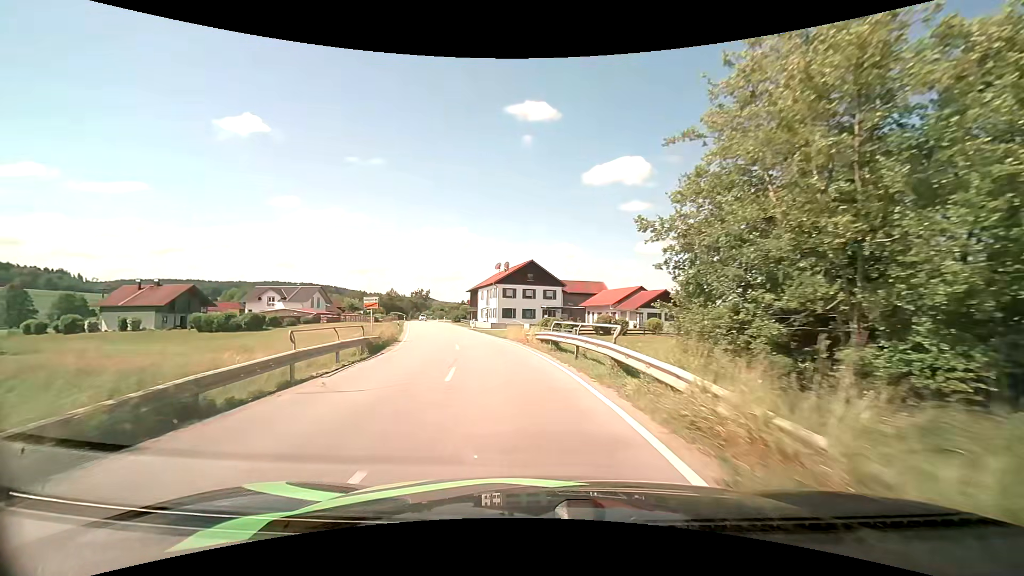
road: secondary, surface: asphalt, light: Day
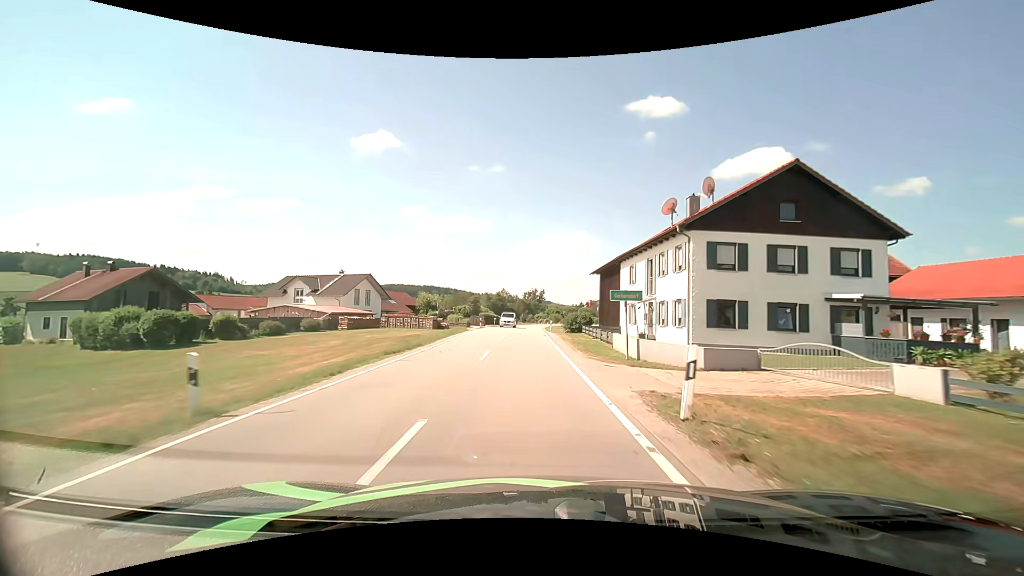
(-7.0, +41.0) m; -14°
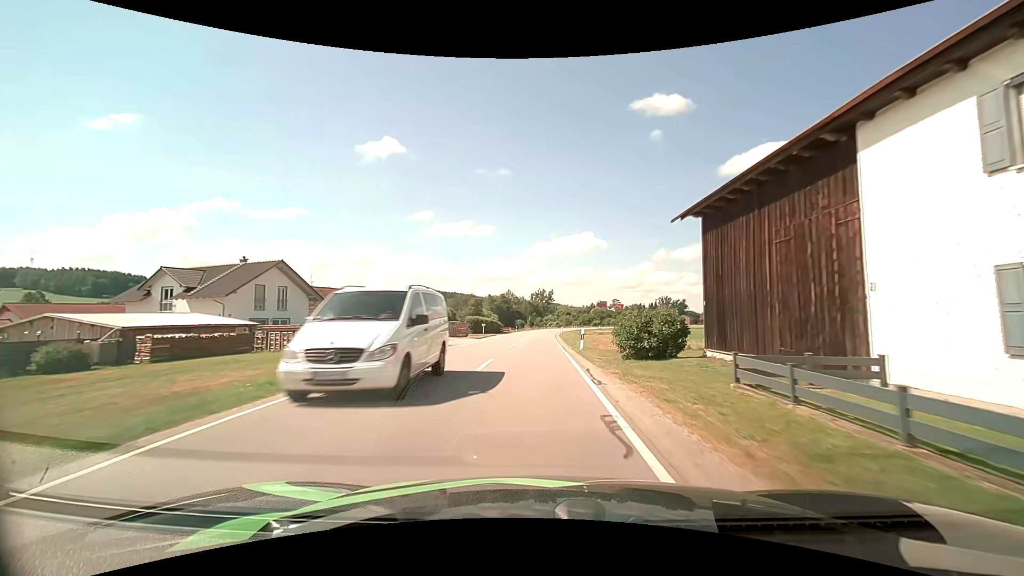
(-0.4, +26.6) m; -1°
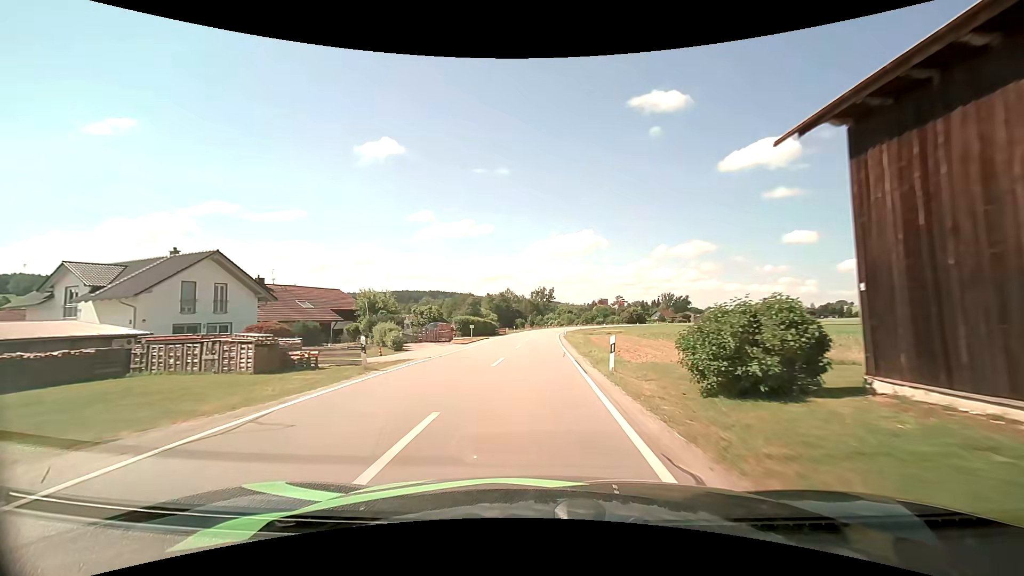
(0.0, +9.1) m; 0°
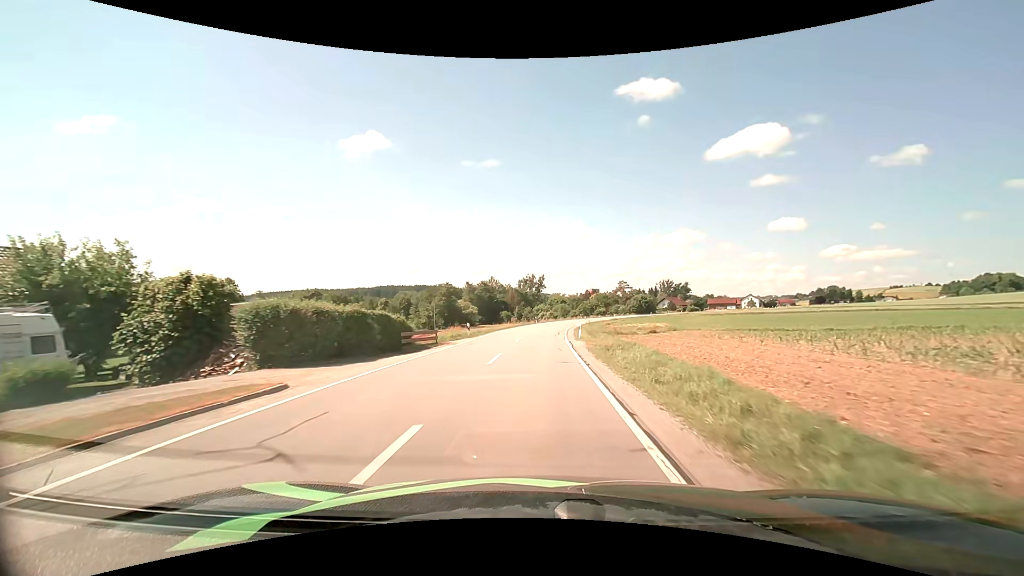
(+0.4, +36.9) m; +1°
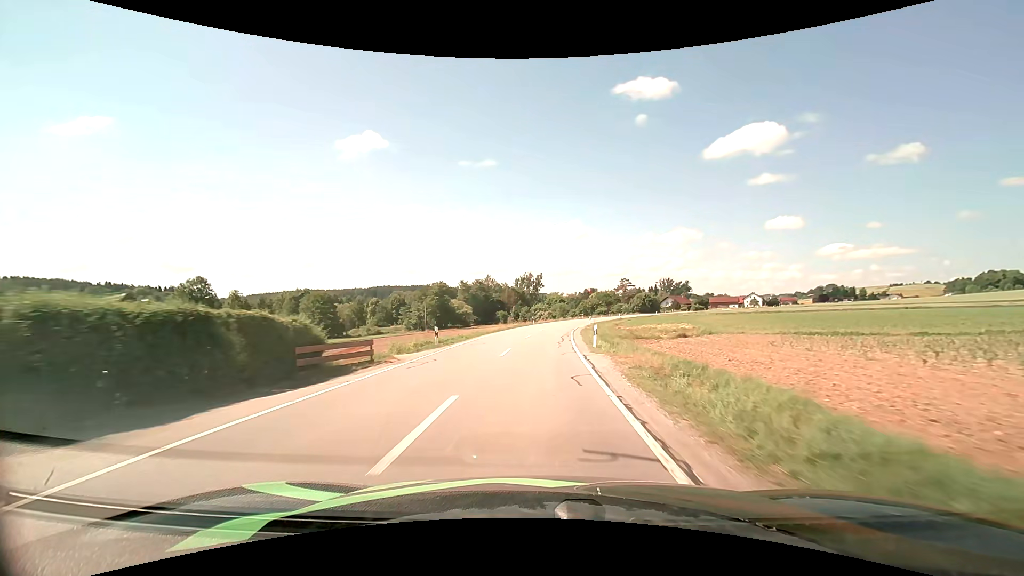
(0.0, +9.3) m; 0°
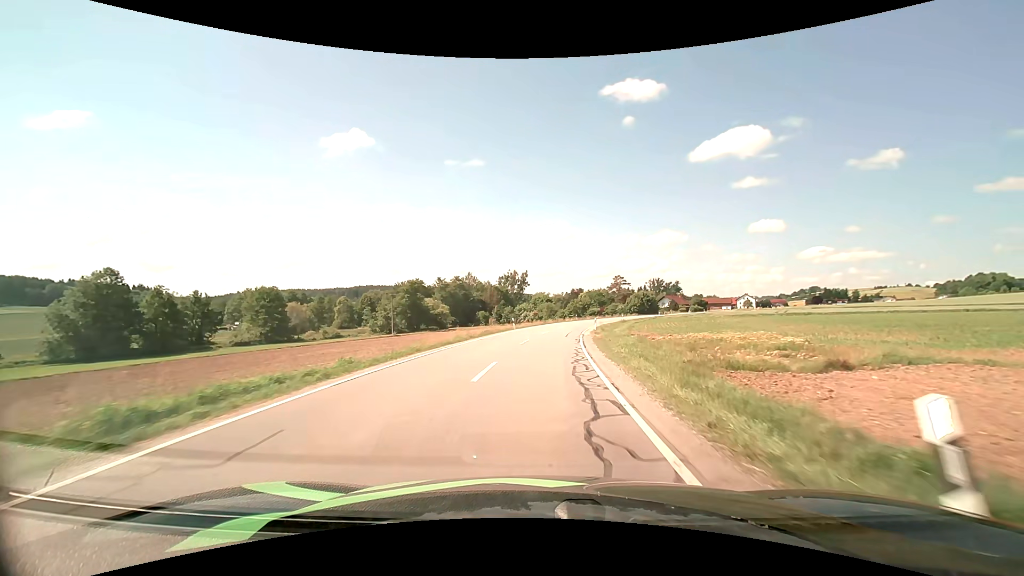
(+0.2, +18.8) m; +2°
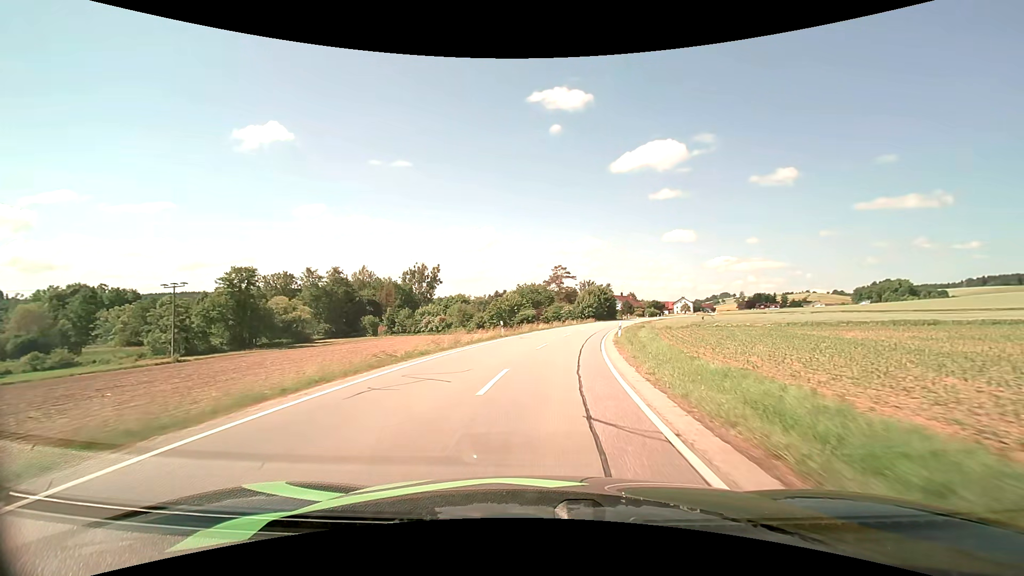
(+3.2, +49.1) m; +8°
(0, +10) (+1, +20) (+2, +30) (+4, +40) (+6, +50) (+8, +59) (+11, +69) (+13, +79) (+16, +88) (+19, +98) m
